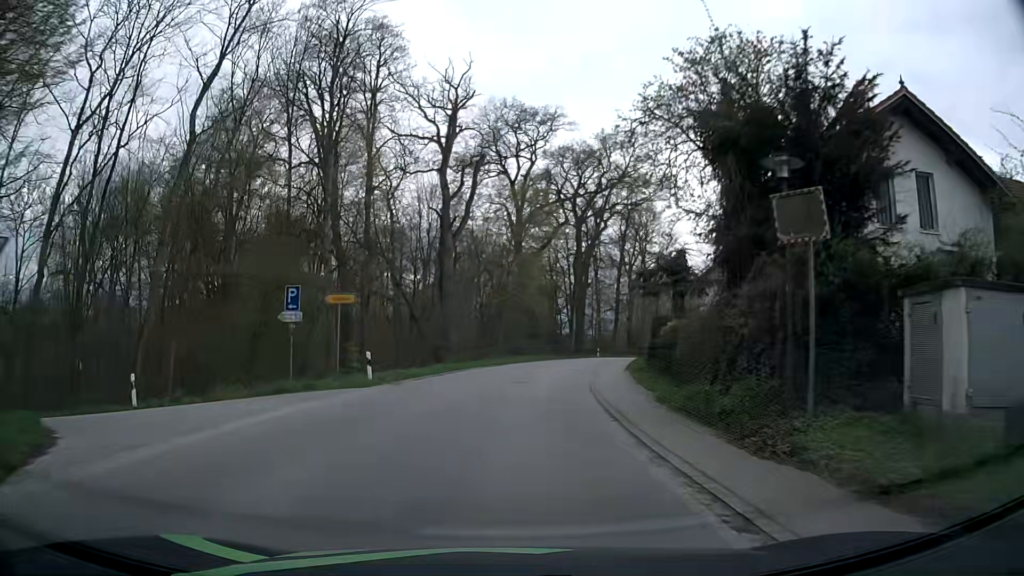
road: tertiary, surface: asphalt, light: Day
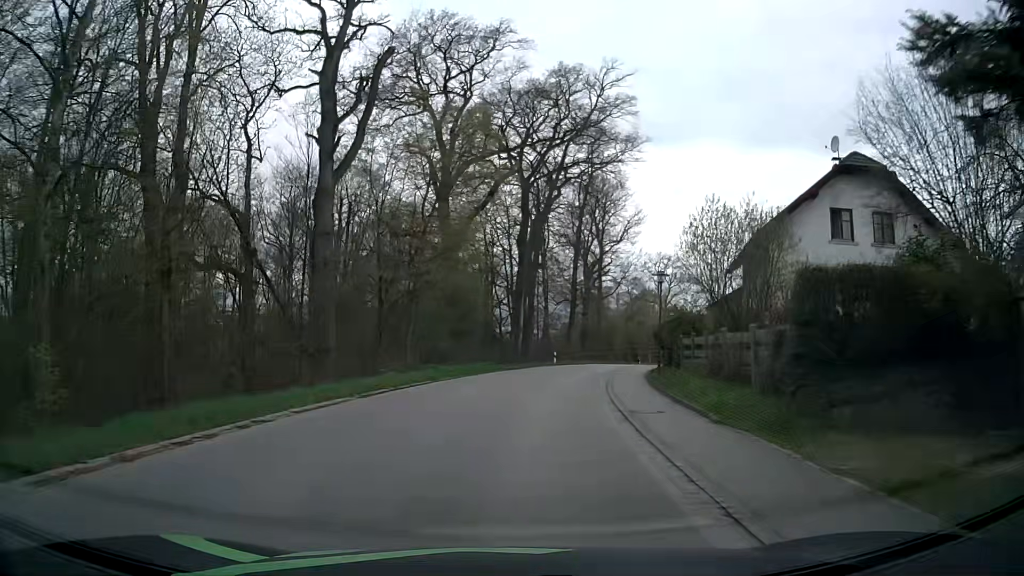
(+1.0, +21.6) m; +6°
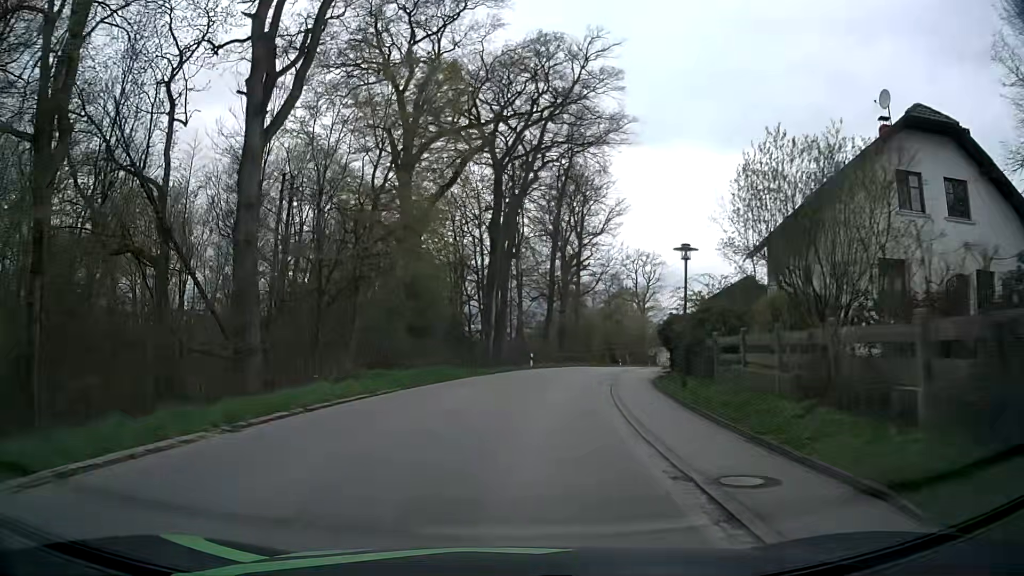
(+0.1, +7.0) m; +2°
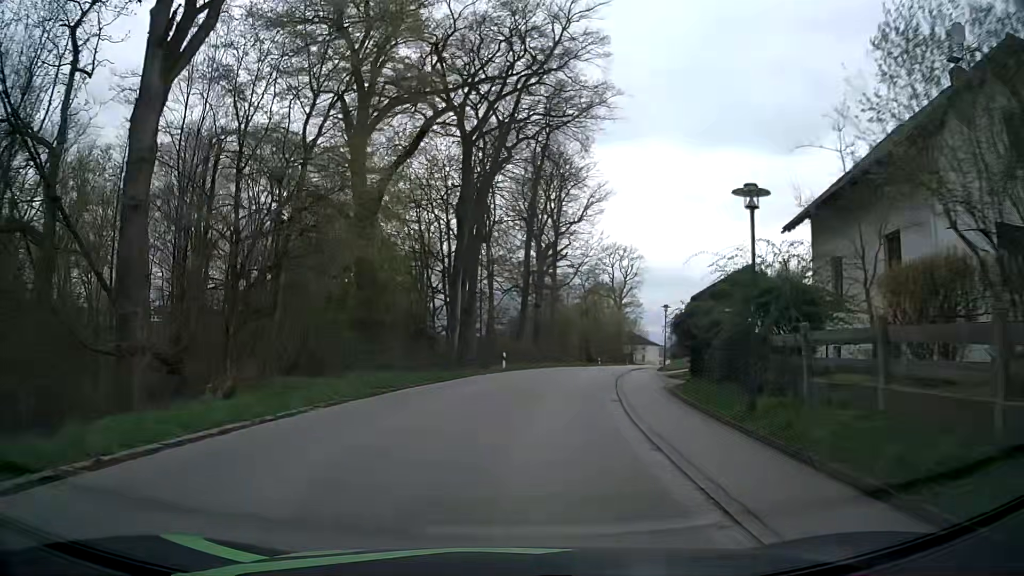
(+0.2, +6.9) m; +2°
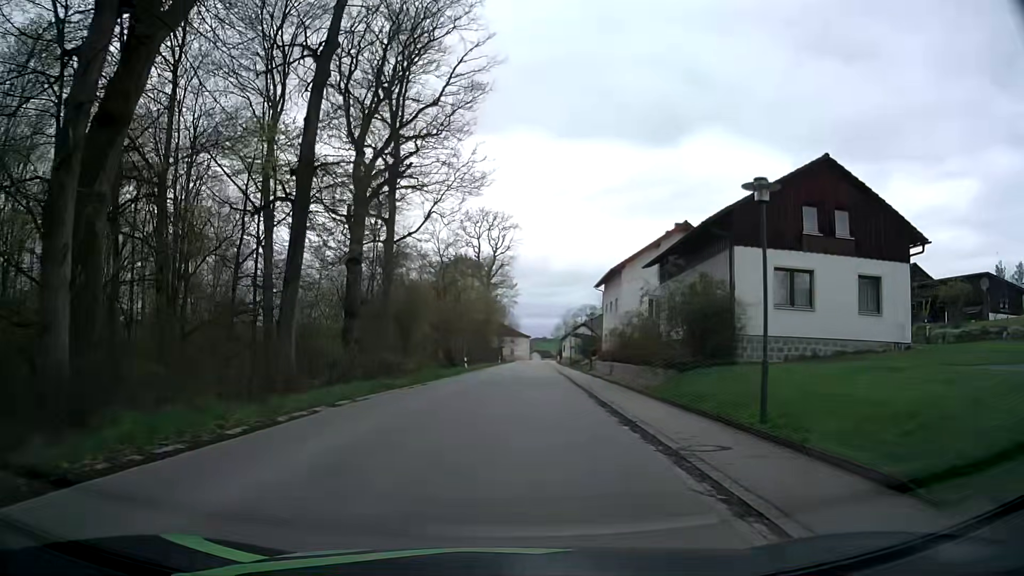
(+4.0, +33.1) m; +13°
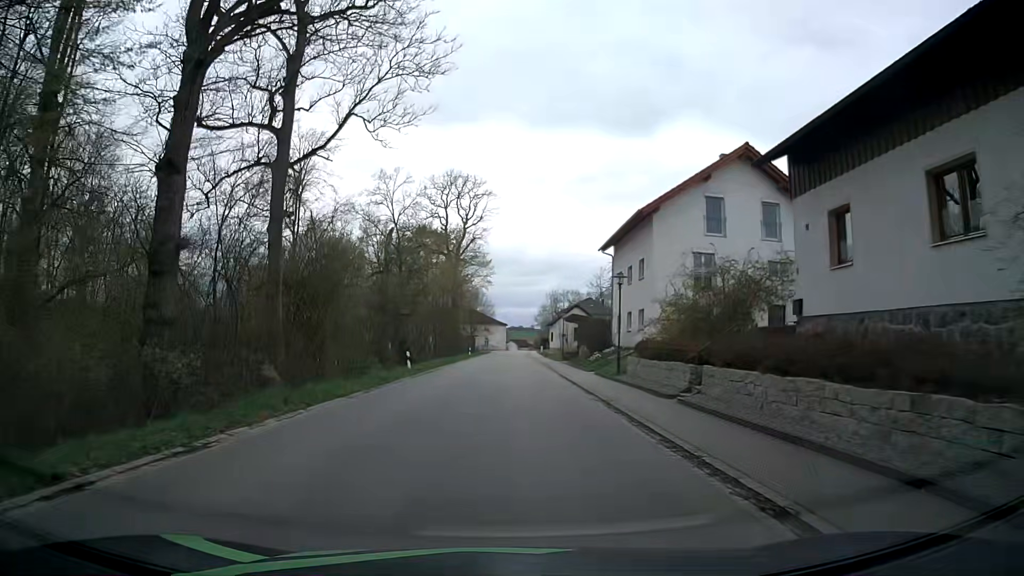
(+0.4, +19.4) m; +2°
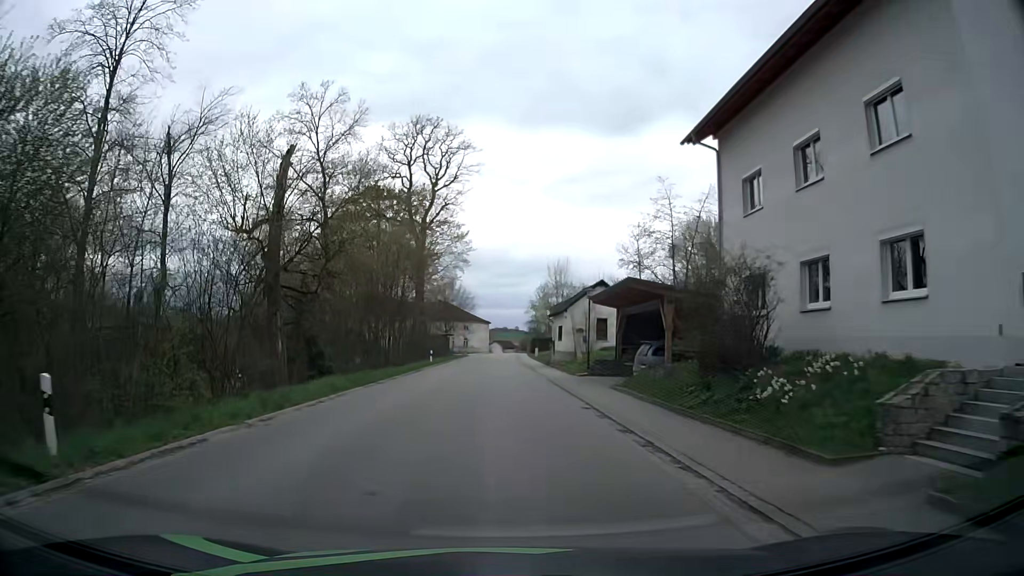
(+0.4, +26.3) m; +2°
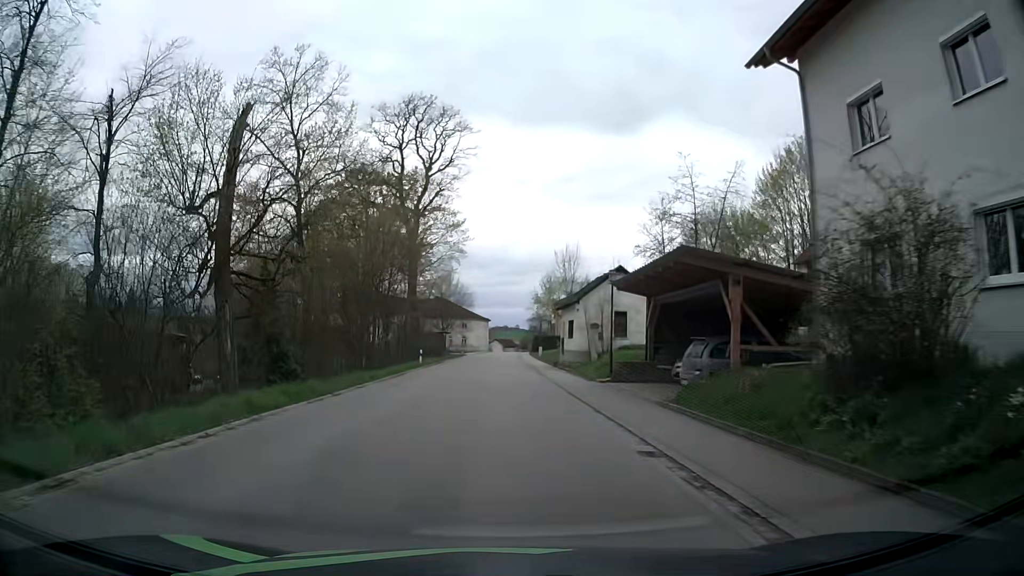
(0.0, +6.6) m; -1°
(0, +10) (0, +20) (0, +30) (0, +40) (0, +50) (0, +60) (0, +70) (0, +80) (0, +90) (+1, +100) m
